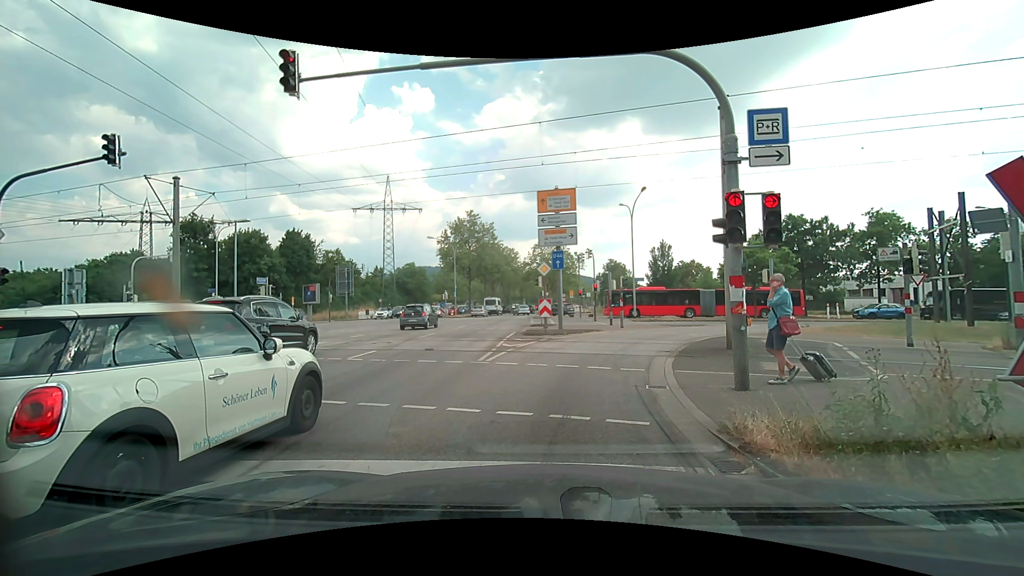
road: primary_link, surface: asphalt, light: Day
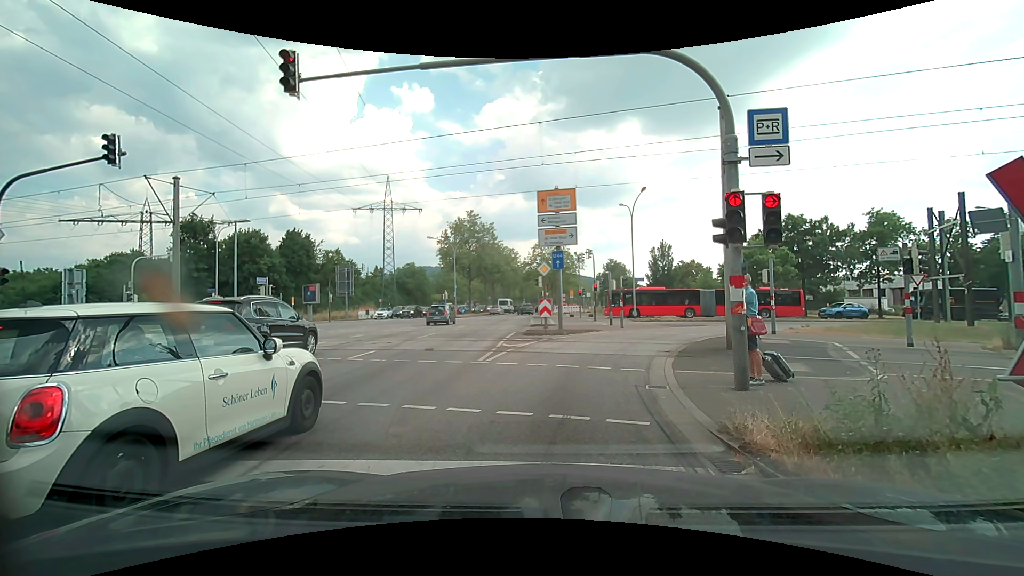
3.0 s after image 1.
(0.0, 0.0) m; 0°
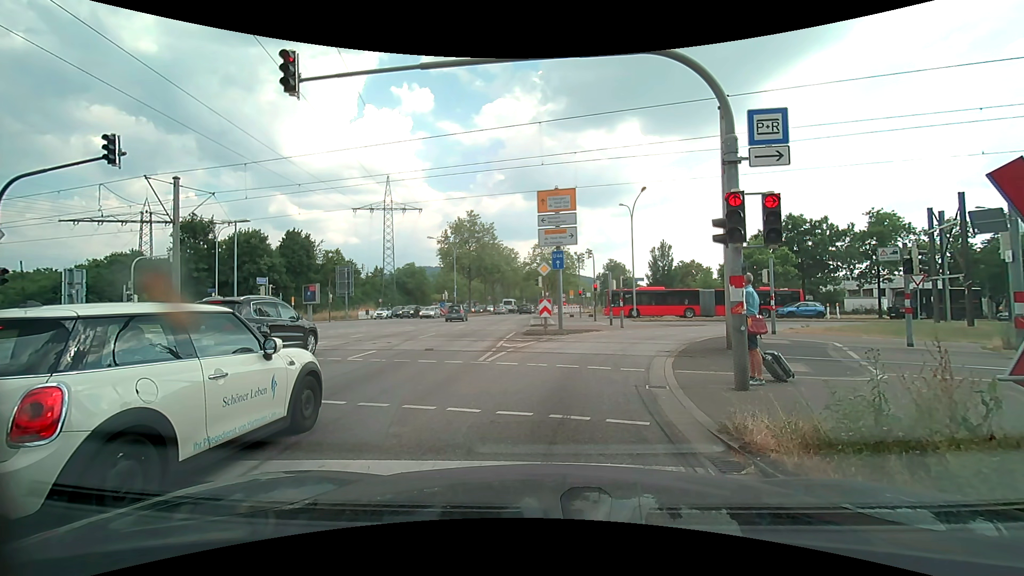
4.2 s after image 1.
(0.0, 0.0) m; 0°
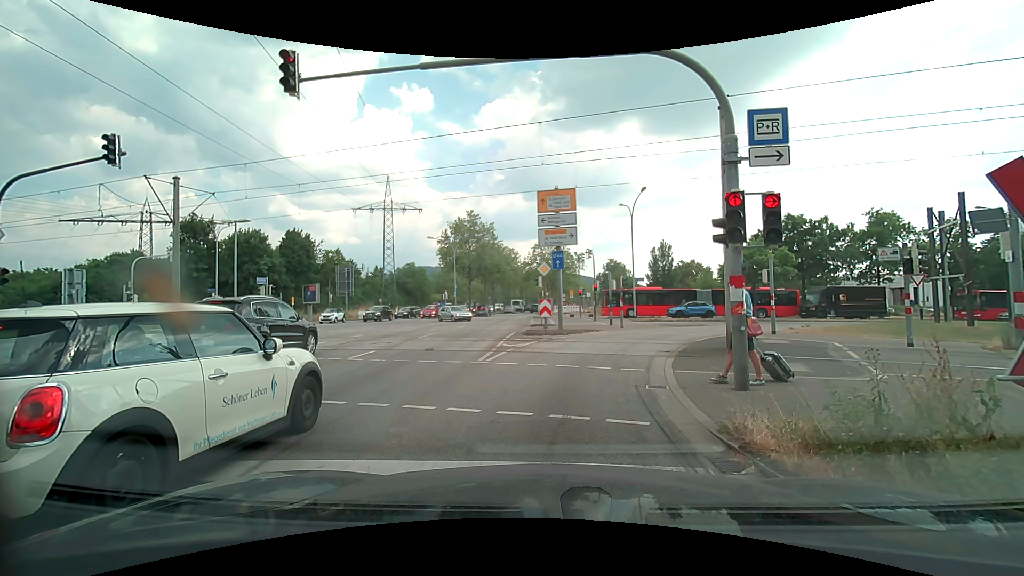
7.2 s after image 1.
(0.0, 0.0) m; 0°
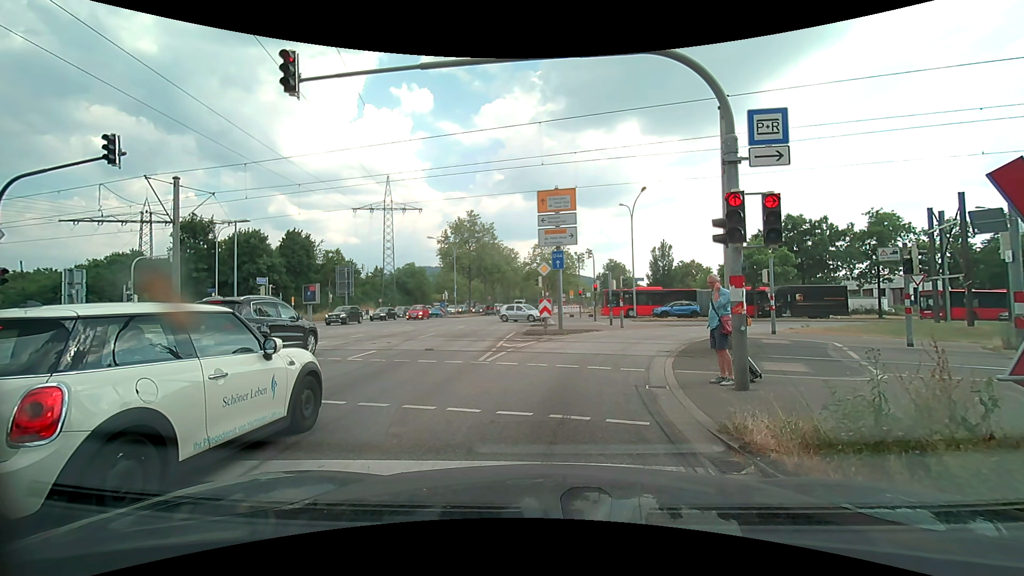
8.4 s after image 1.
(0.0, 0.0) m; 0°
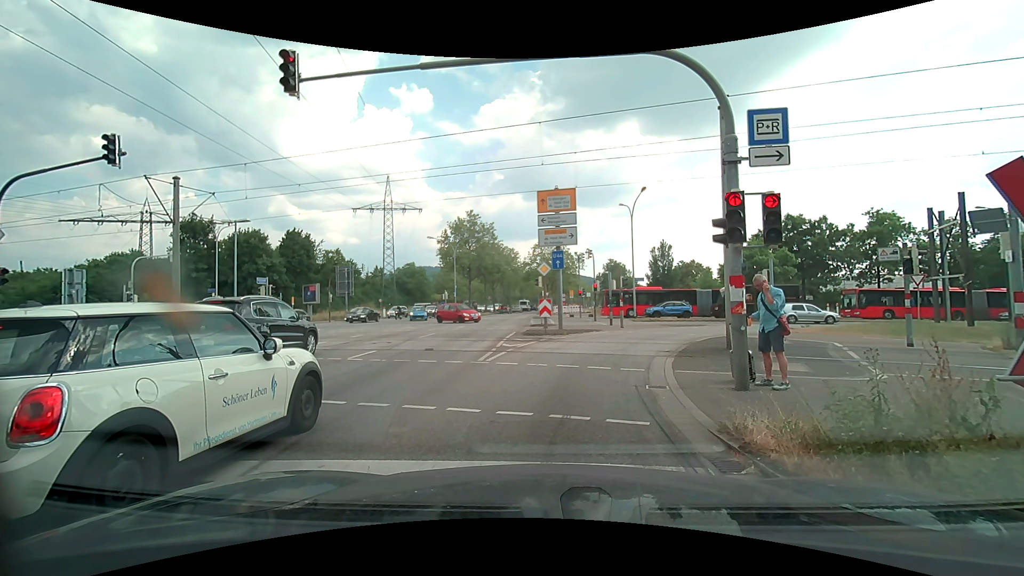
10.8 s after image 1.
(0.0, 0.0) m; 0°
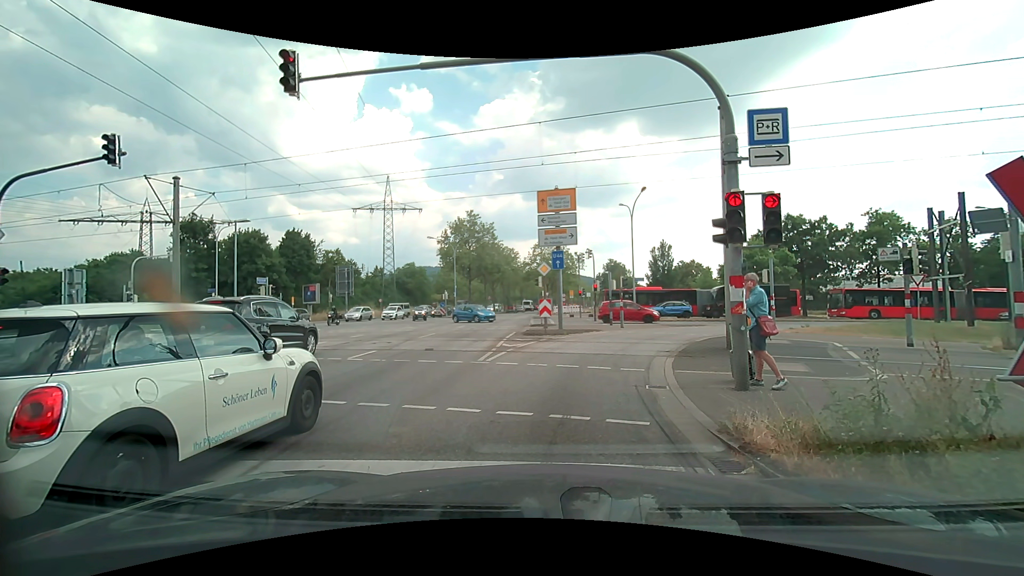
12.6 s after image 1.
(0.0, 0.0) m; 0°
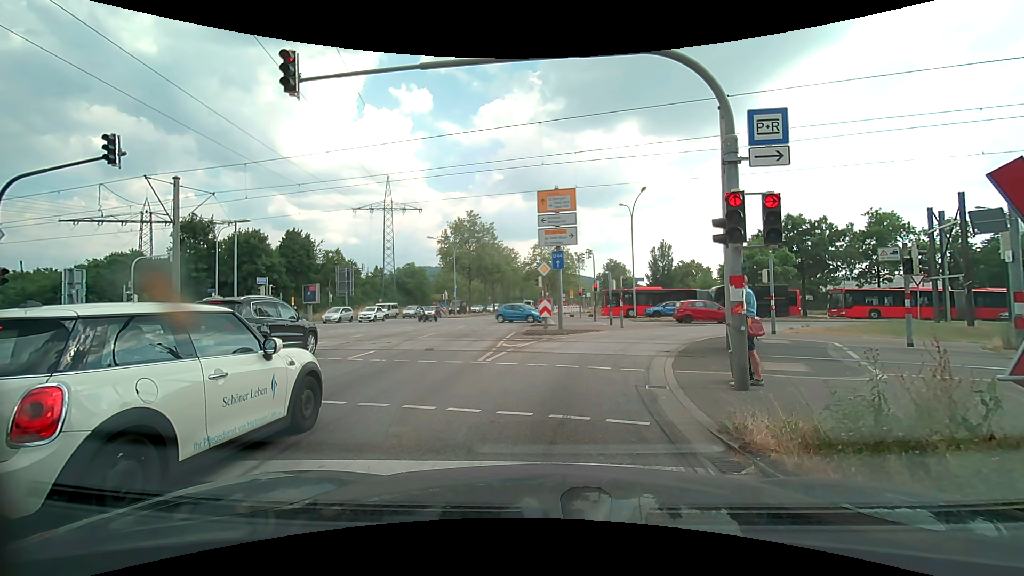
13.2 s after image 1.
(0.0, 0.0) m; 0°
(0, +10) (+2, +20) (+6, +29) (+13, +35) (+22, +40) (+32, +41) (+42, +43) (+52, +45) (+62, +48) (+71, +51) m
